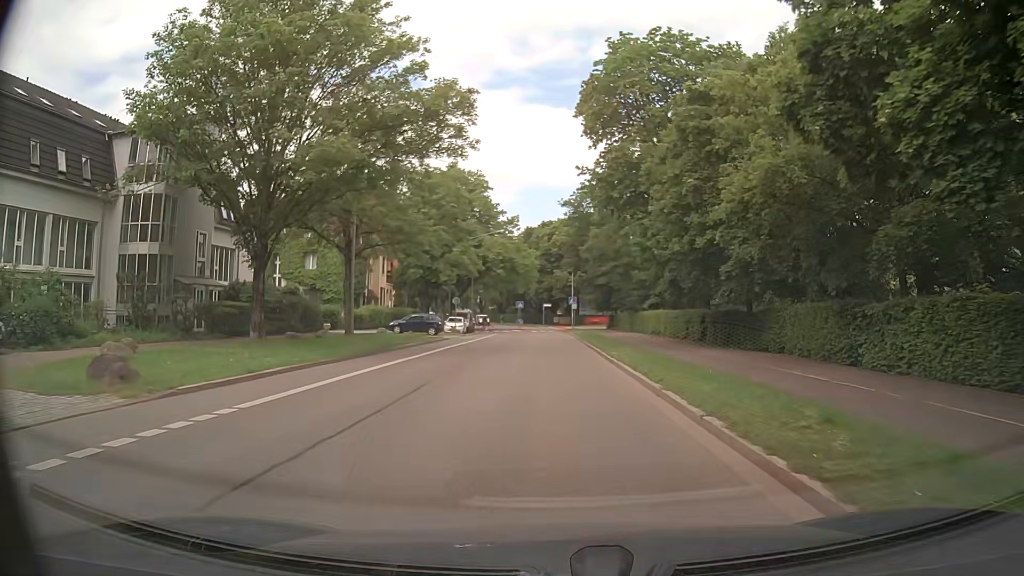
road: secondary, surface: asphalt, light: Day
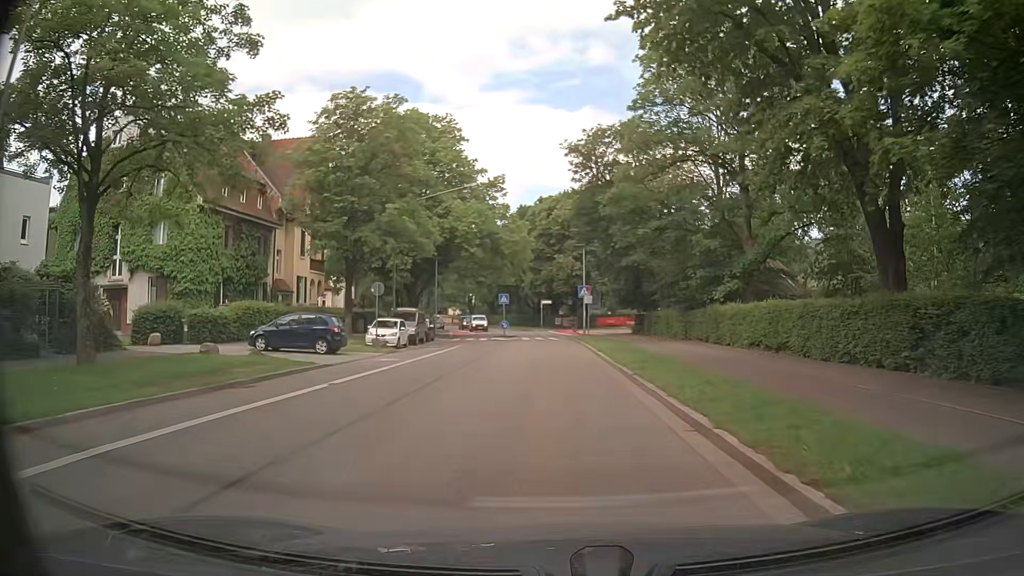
(0.0, +24.3) m; 0°
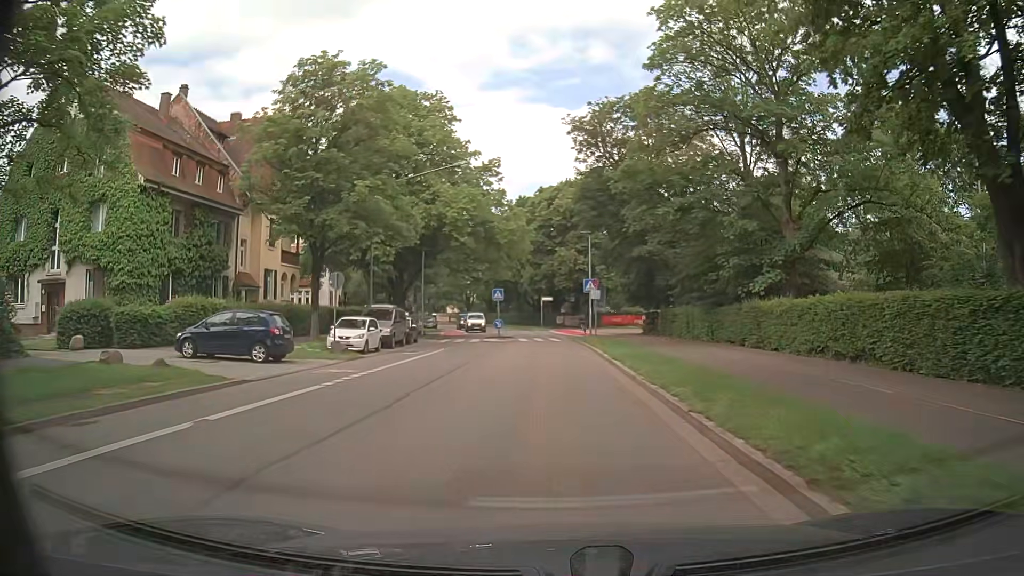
(0.0, +5.9) m; 0°
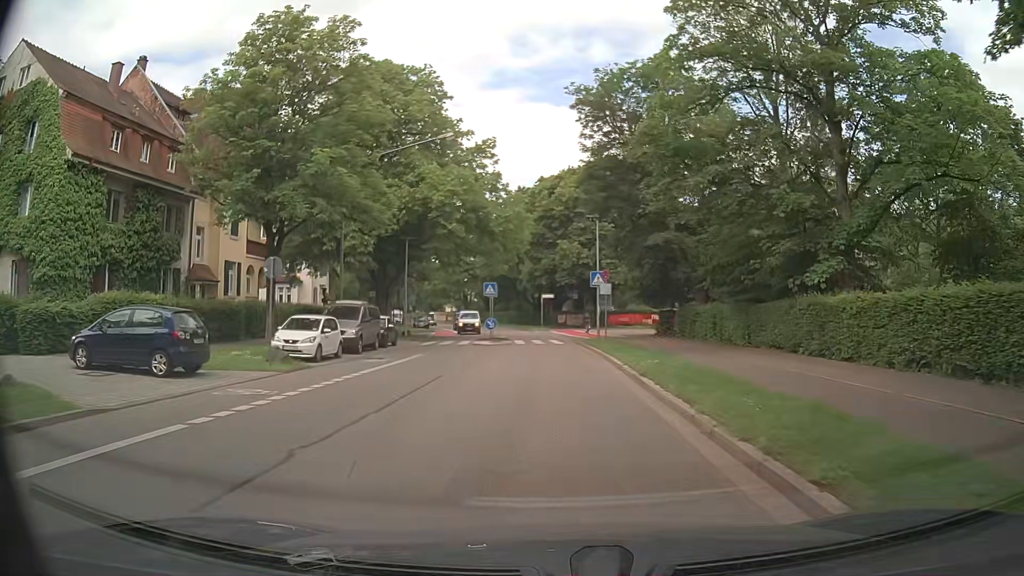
(-0.1, +5.7) m; -1°
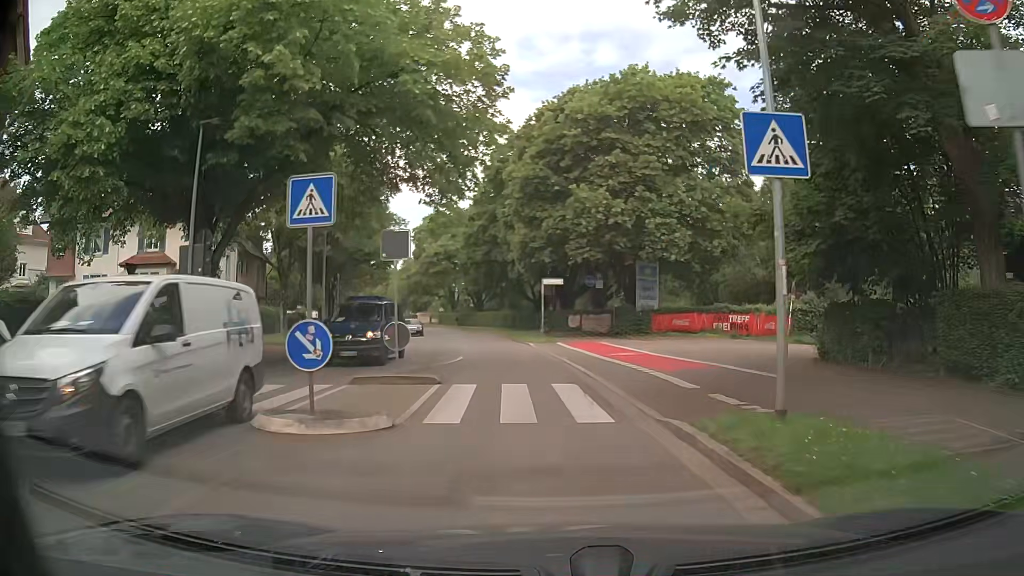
(-0.1, +26.1) m; 0°
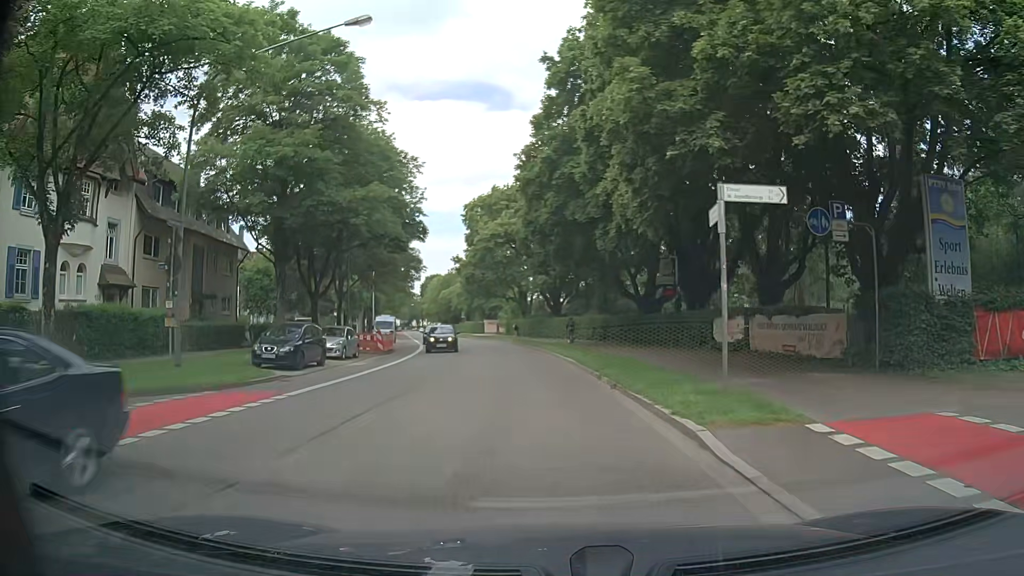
(-1.8, +25.4) m; -8°
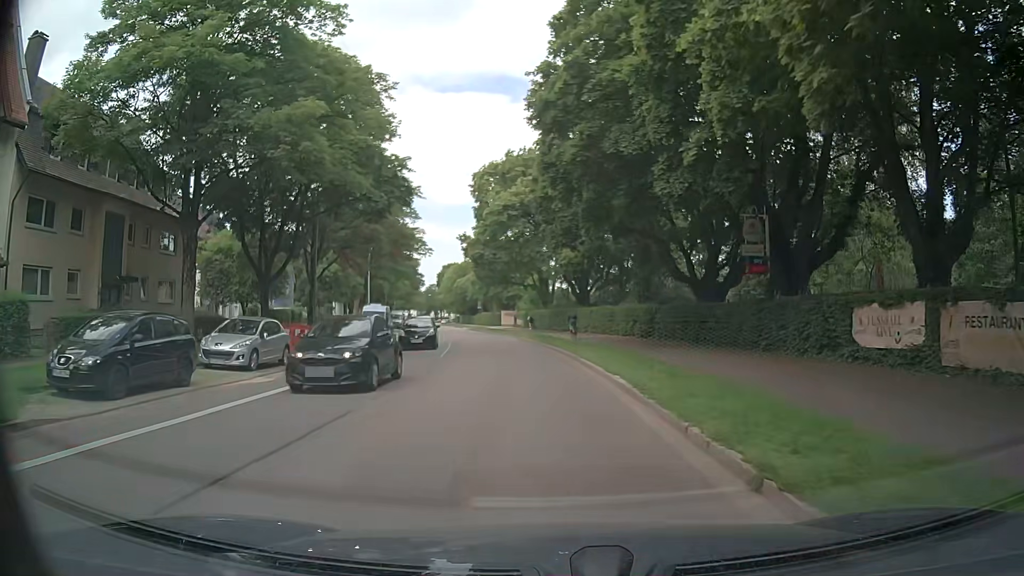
(-0.2, +11.4) m; -2°
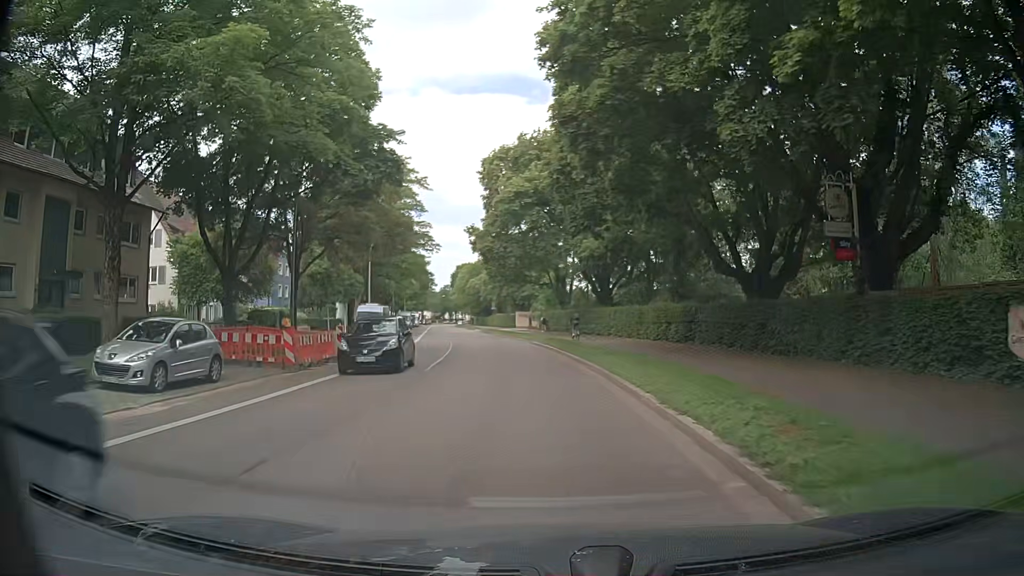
(-0.1, +5.8) m; -2°
(0, +10) (-1, +20) (-2, +30) (-3, +40) (-5, +50) (-6, +60) (-8, +69) (-10, +79) (-11, +89) (-13, +99) m
